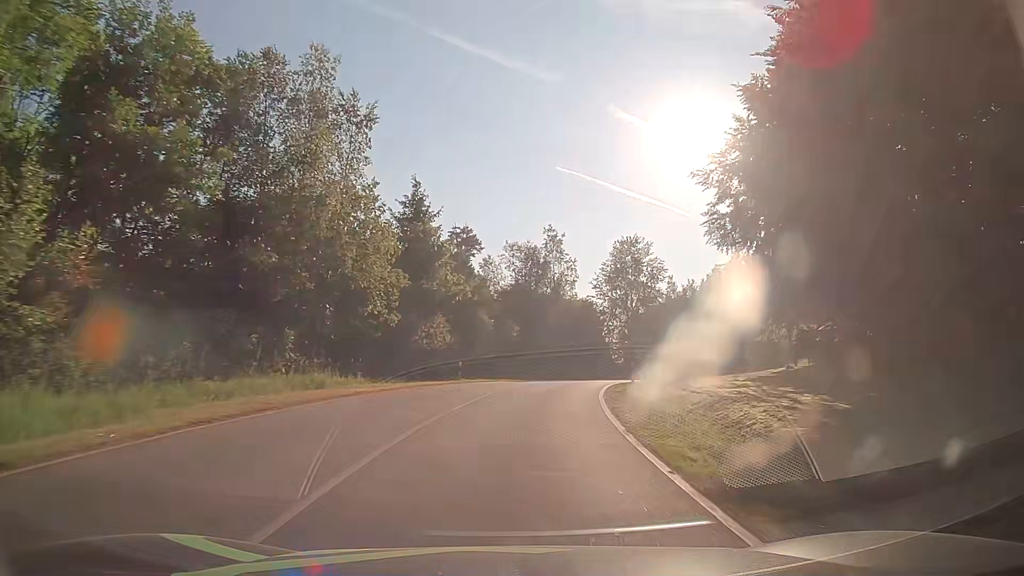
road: tertiary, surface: asphalt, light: Day
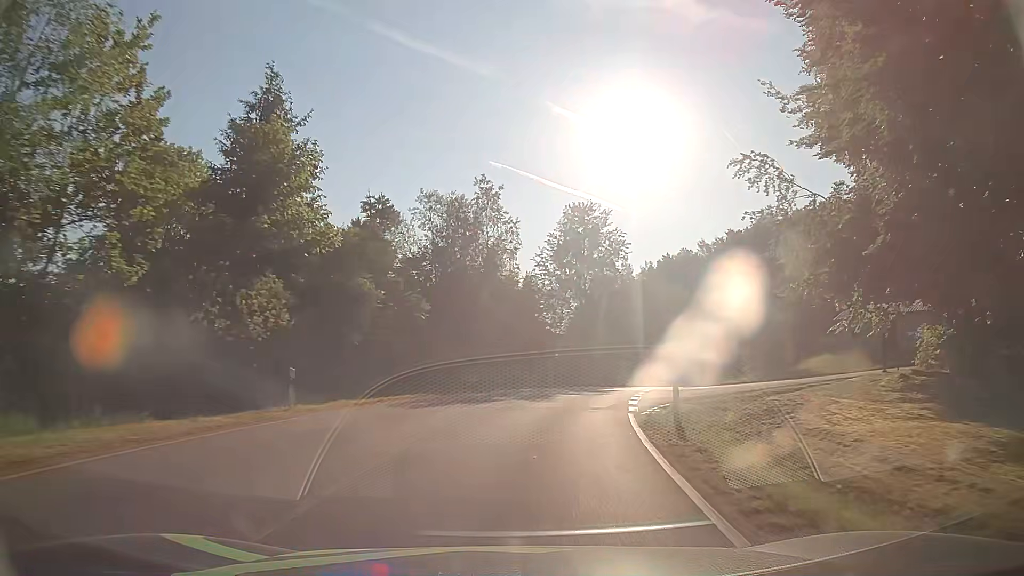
(+0.8, +18.1) m; +5°
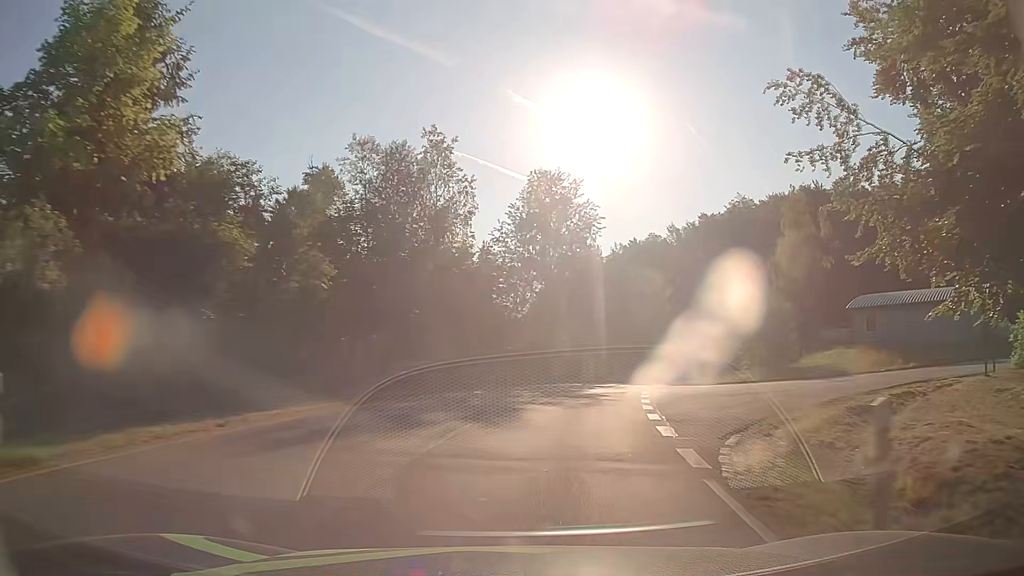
(+0.3, +9.1) m; +4°
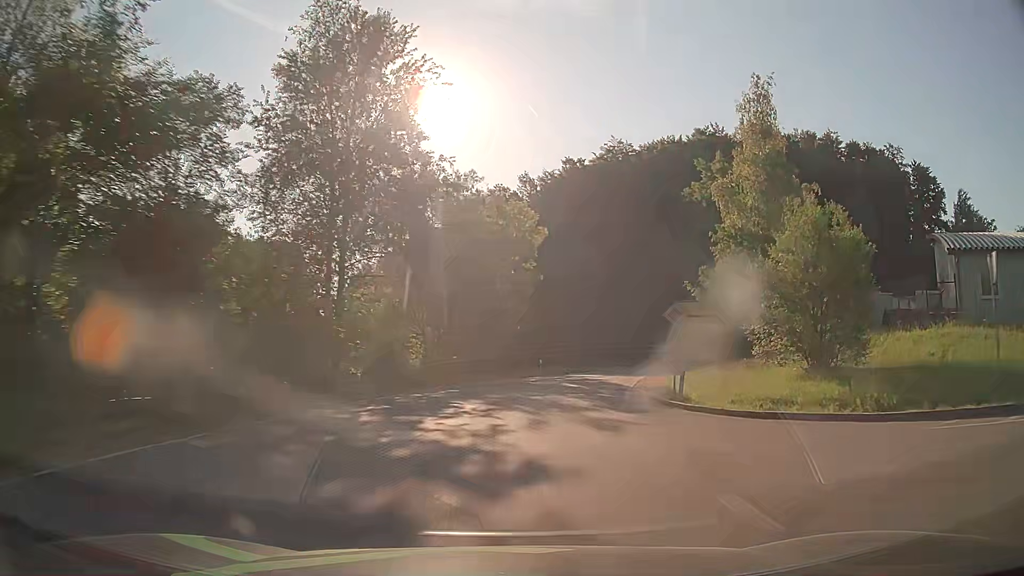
(+3.3, +27.4) m; +14°
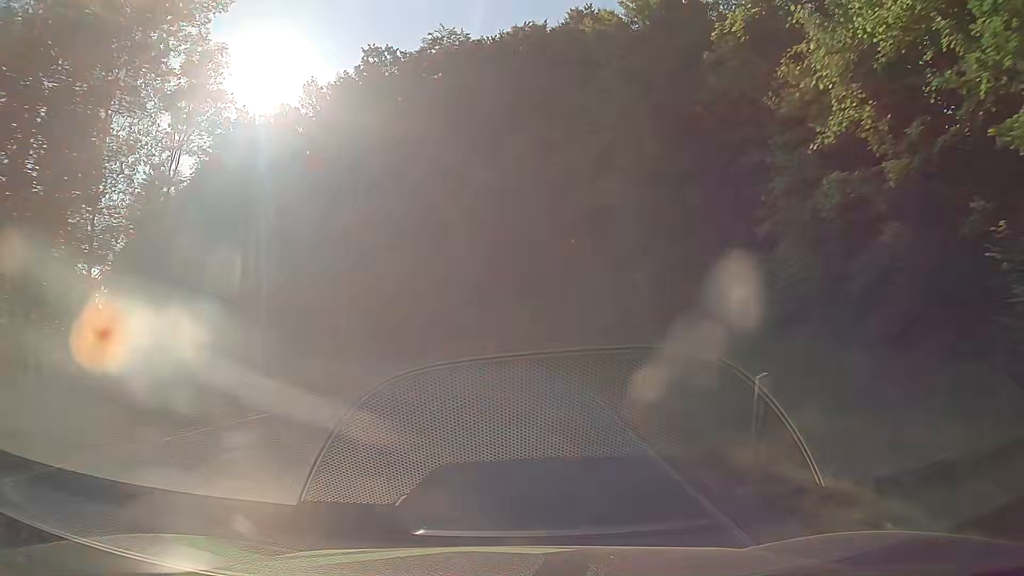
(+5.4, +35.4) m; +16°
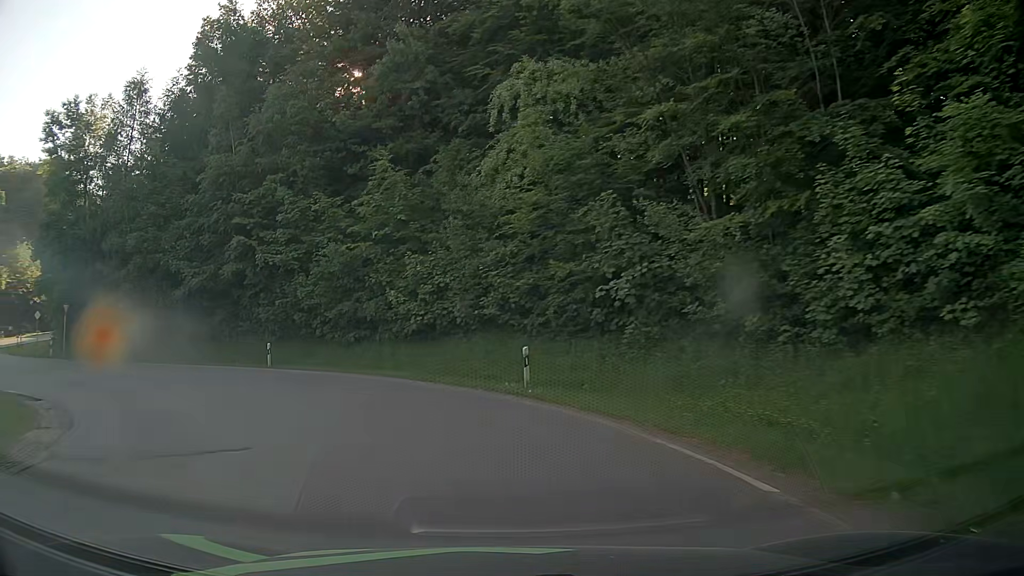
(-0.2, +27.8) m; -8°
